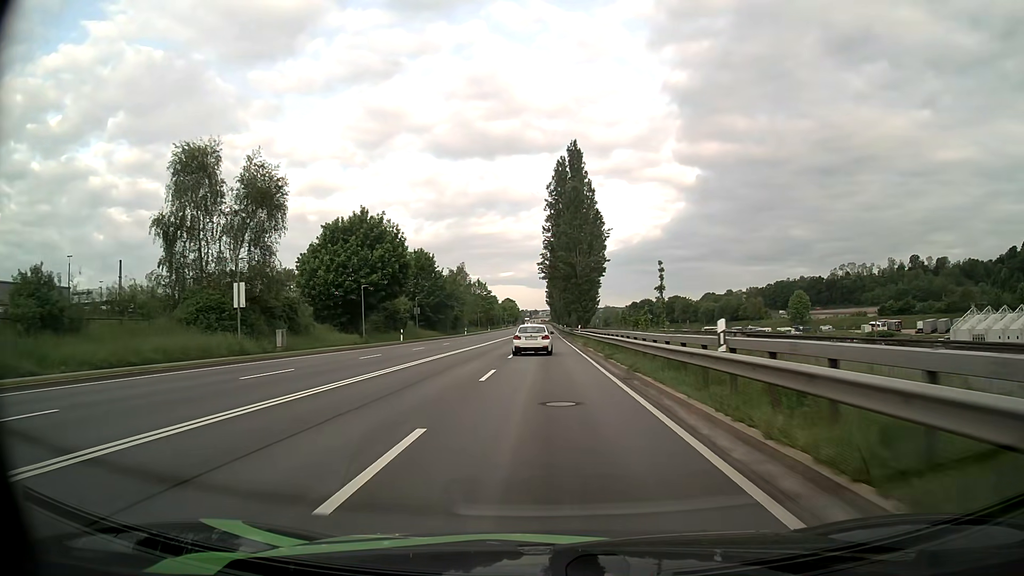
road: primary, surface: asphalt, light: Day
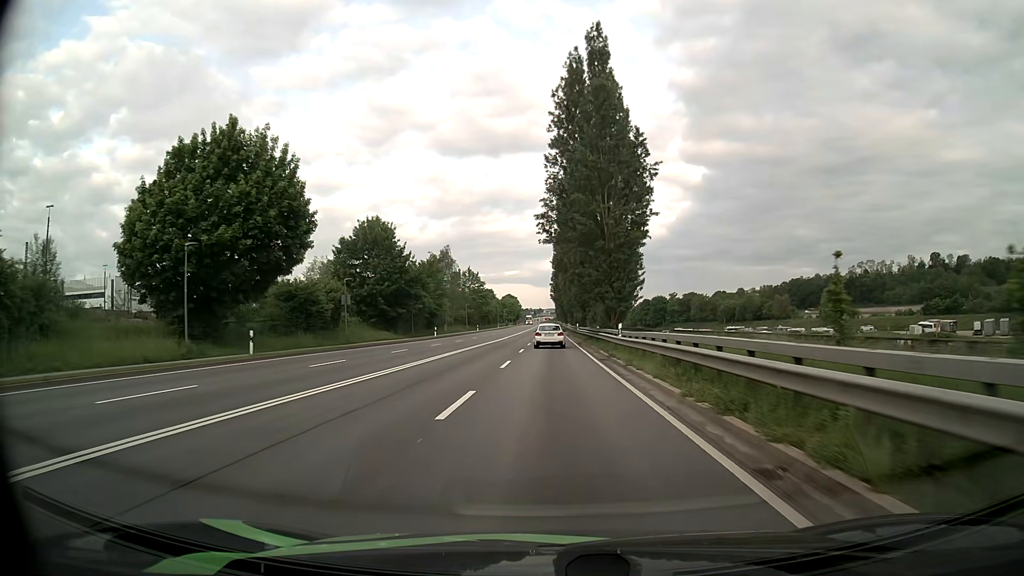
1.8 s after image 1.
(-0.1, +31.0) m; 0°
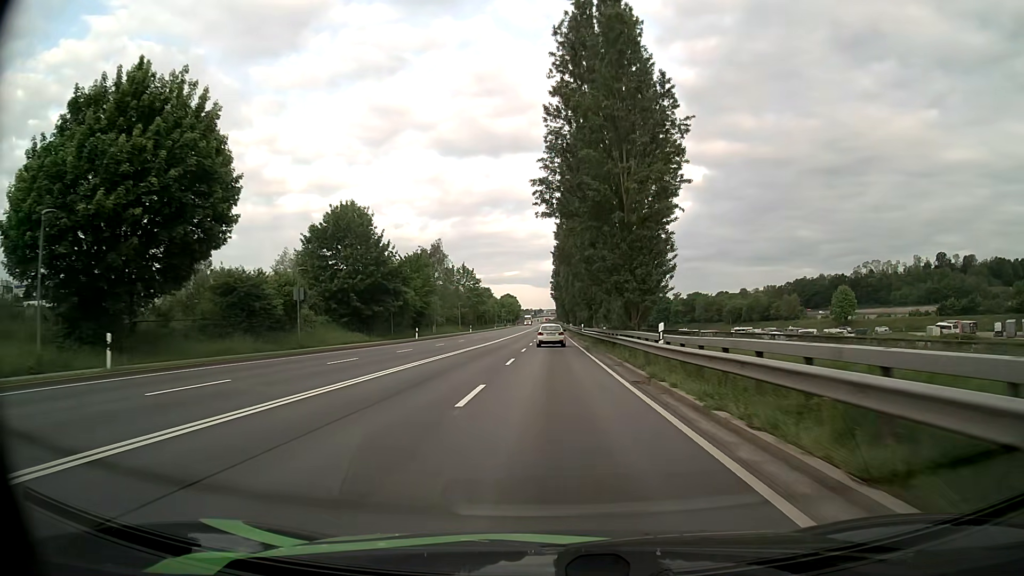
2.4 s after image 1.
(0.0, +10.3) m; 0°
(0, +10) (0, +20) (0, +30) (0, +40) (0, +50) (0, +60) (0, +70) (0, +80) (0, +90) (+1, +100) m
